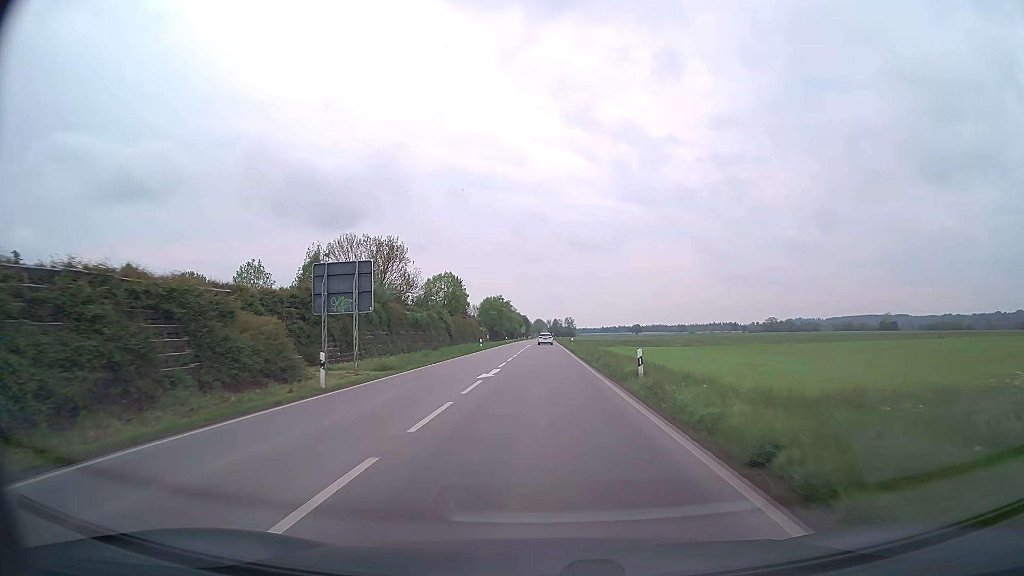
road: secondary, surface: asphalt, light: Day
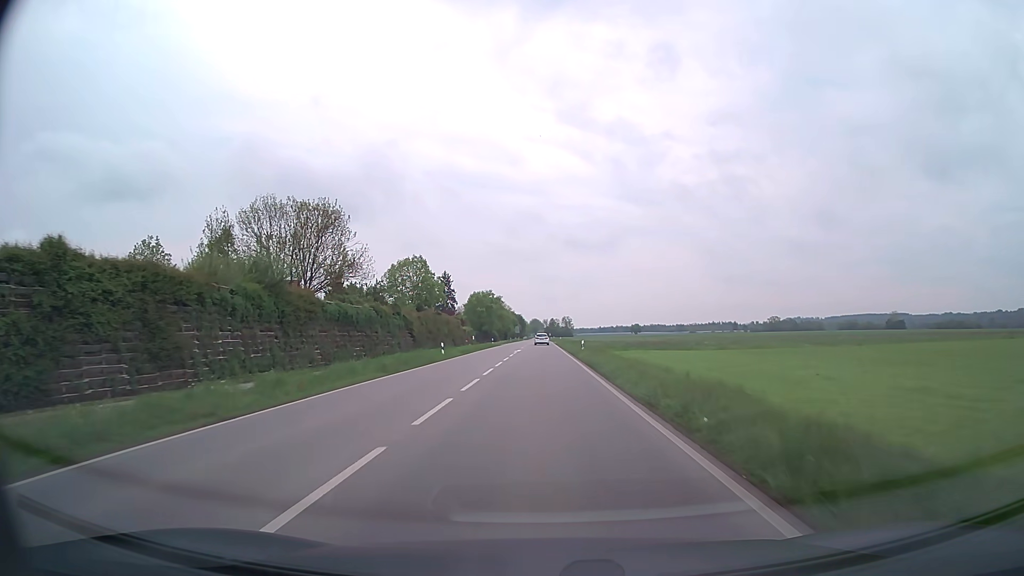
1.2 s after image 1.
(+0.1, +23.3) m; 0°
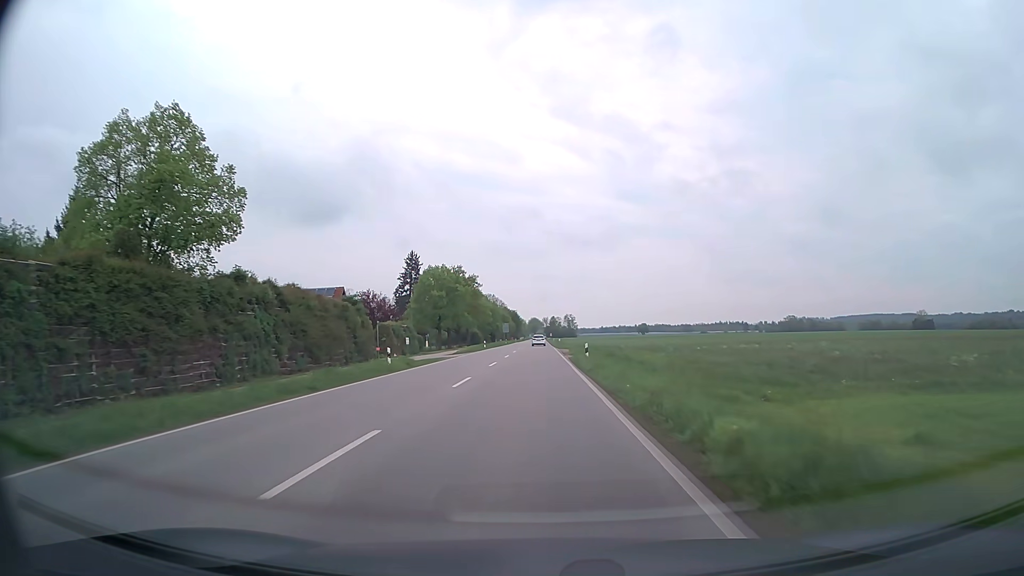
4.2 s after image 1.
(+0.2, +59.0) m; 0°
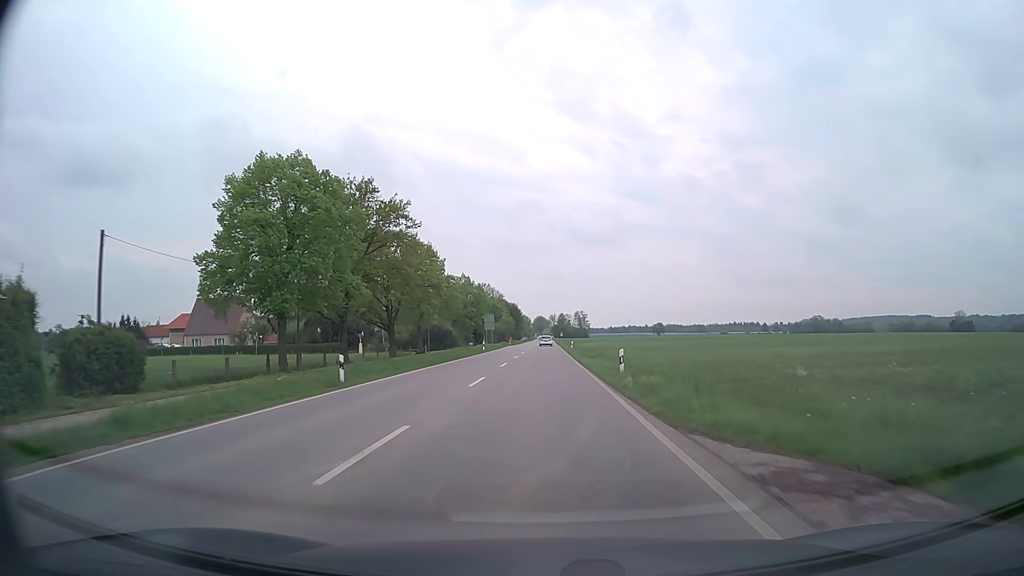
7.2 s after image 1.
(-0.3, +59.6) m; -1°
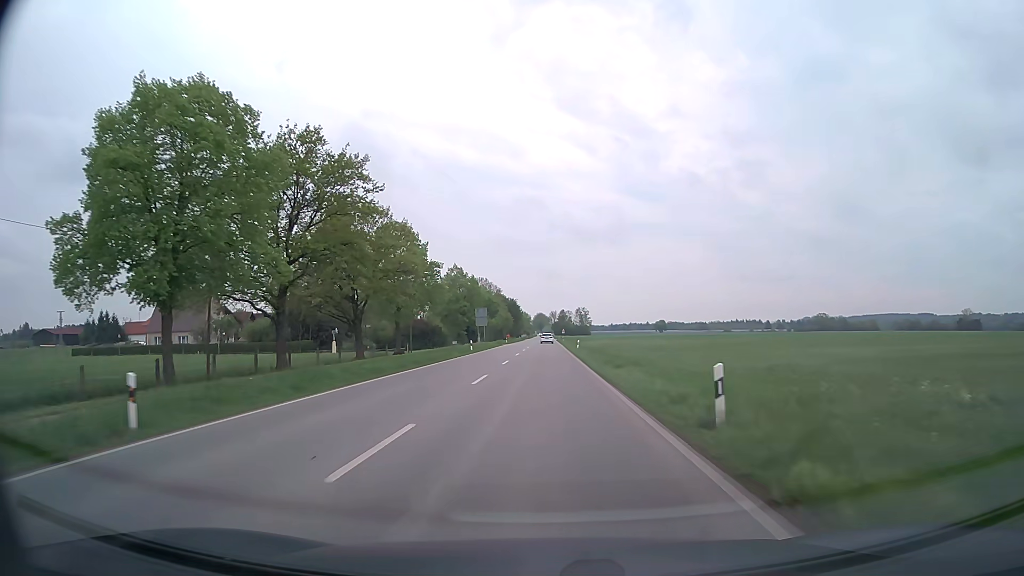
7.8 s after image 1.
(0.0, +12.0) m; 0°
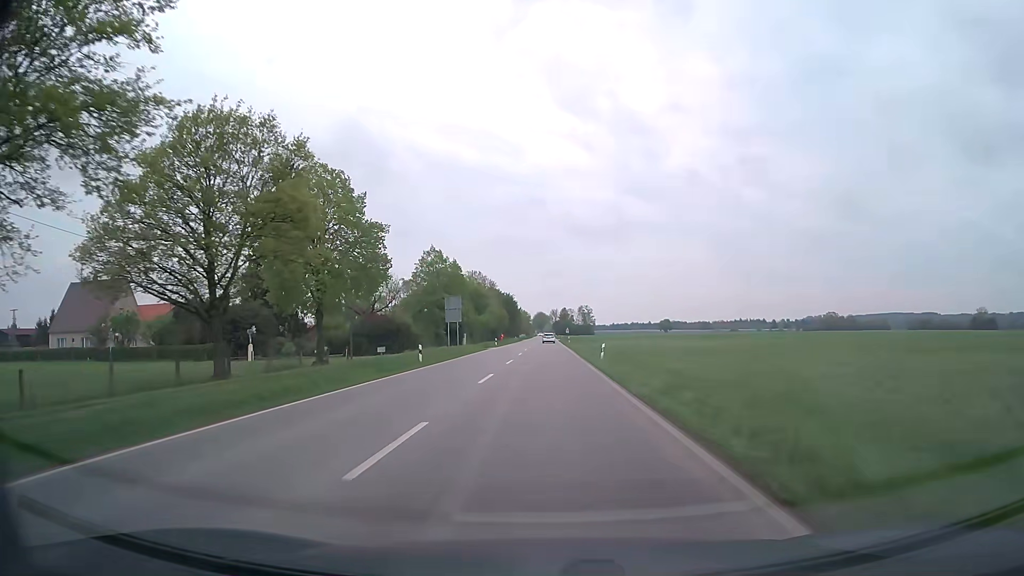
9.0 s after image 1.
(0.0, +24.0) m; 0°
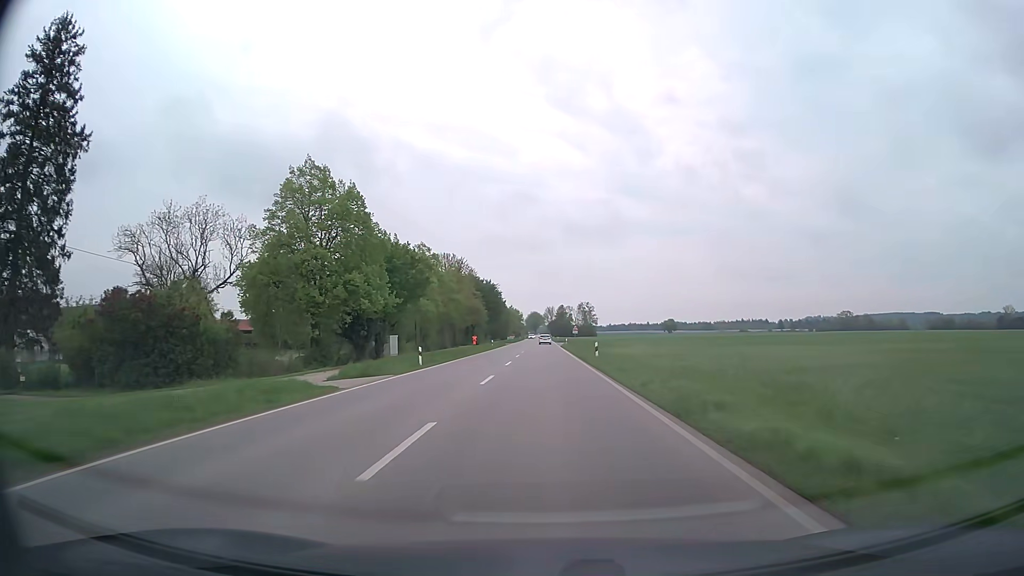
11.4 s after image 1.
(+0.2, +48.2) m; +1°
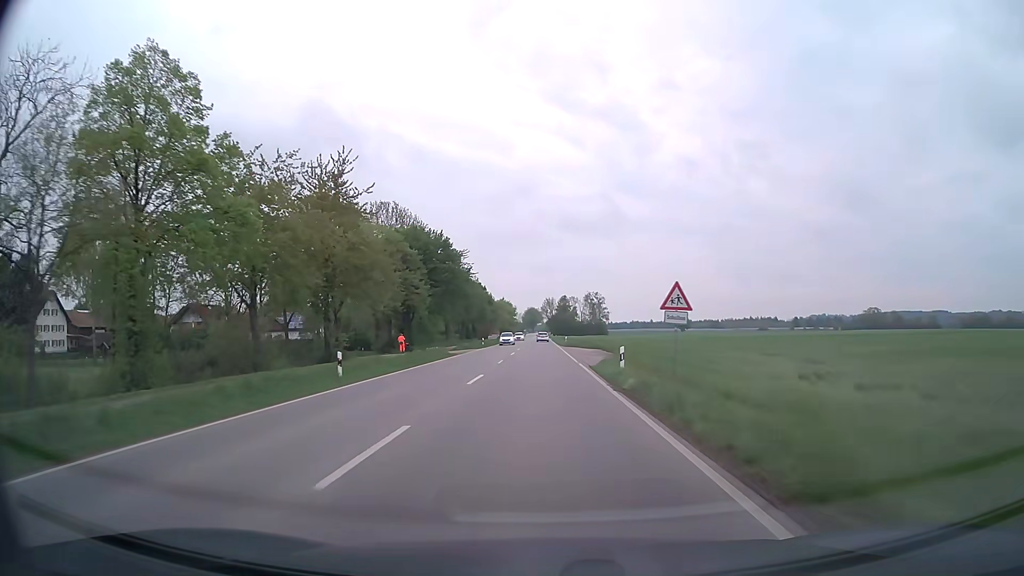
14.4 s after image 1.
(+0.2, +60.6) m; 0°
(0, +10) (0, +20) (0, +30) (0, +40) (0, +50) (0, +60) (0, +70) (0, +80) (0, +90) (0, +100) m
